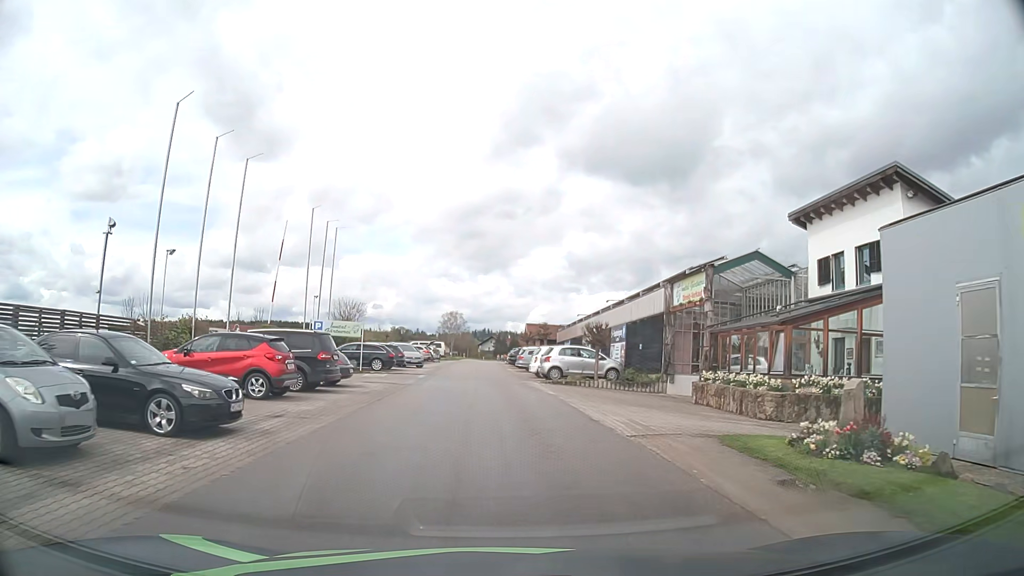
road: unclassified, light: Day
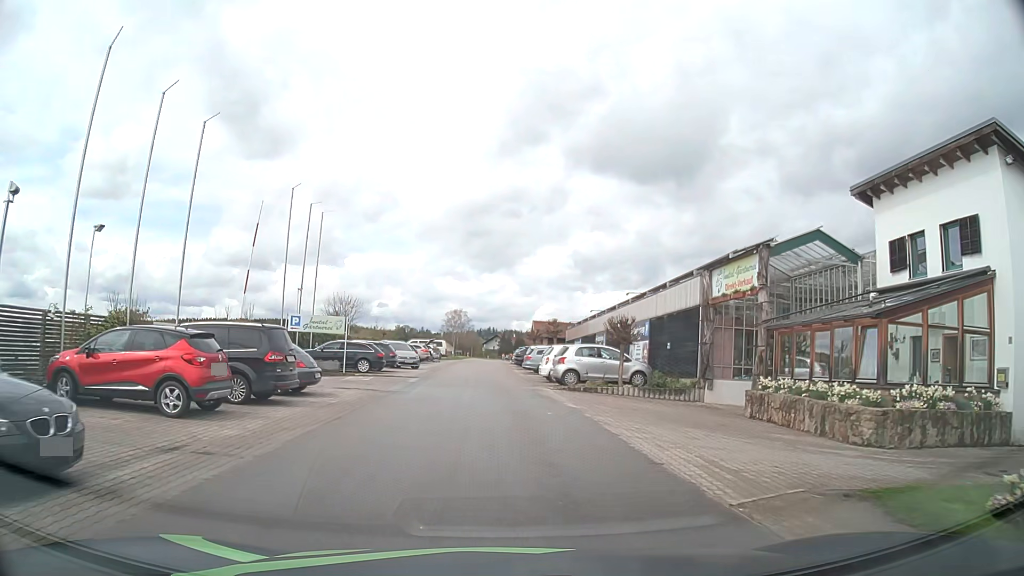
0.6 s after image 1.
(0.0, +4.7) m; -1°
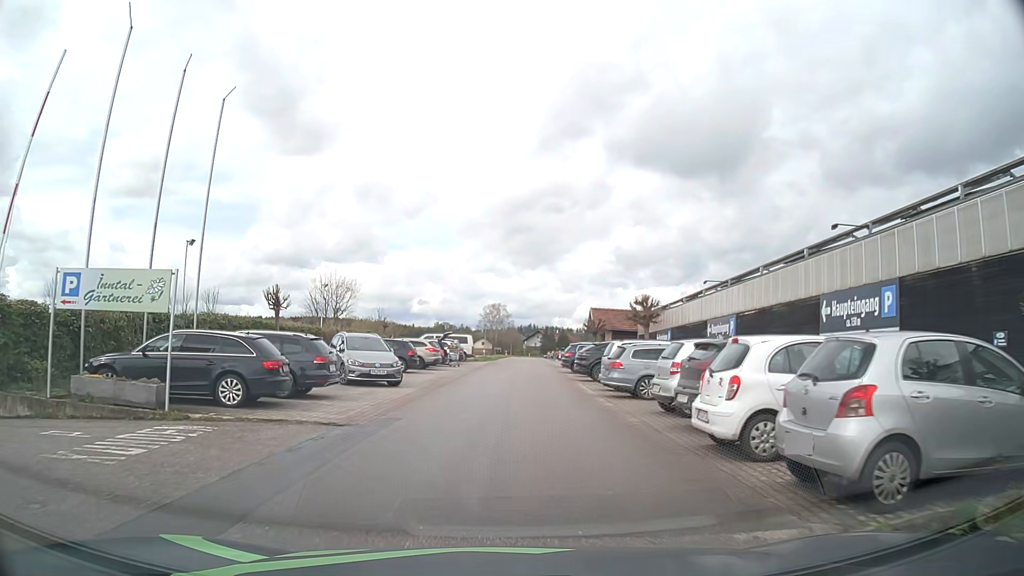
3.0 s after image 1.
(-0.3, +18.8) m; -3°
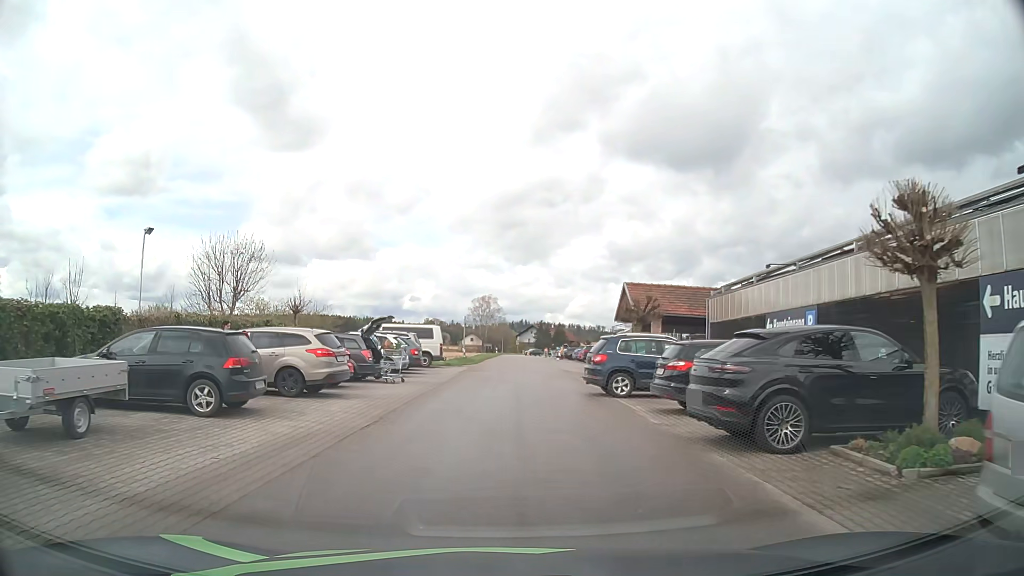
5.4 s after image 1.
(+0.2, +18.7) m; +1°
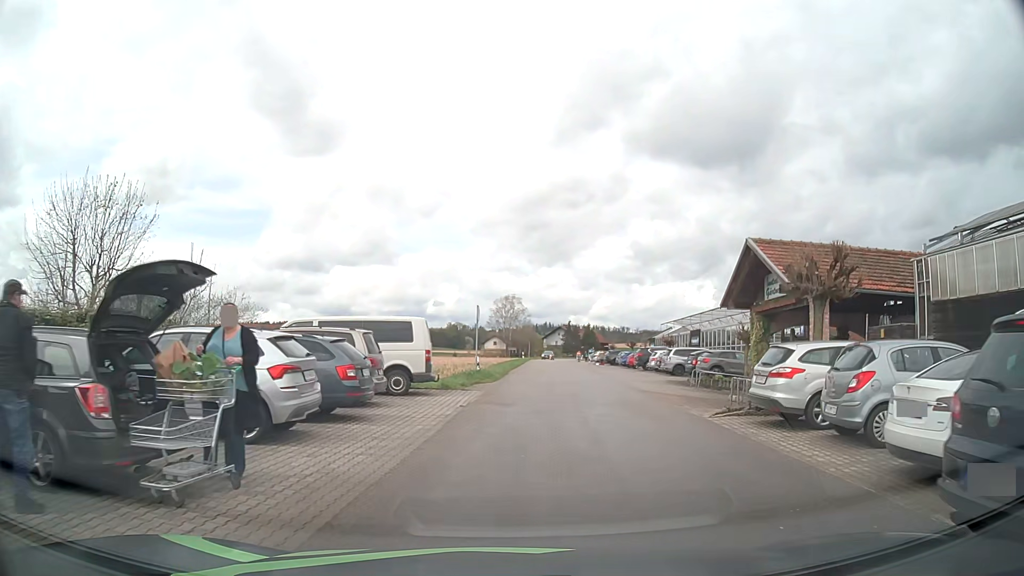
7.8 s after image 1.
(-0.4, +14.9) m; -2°
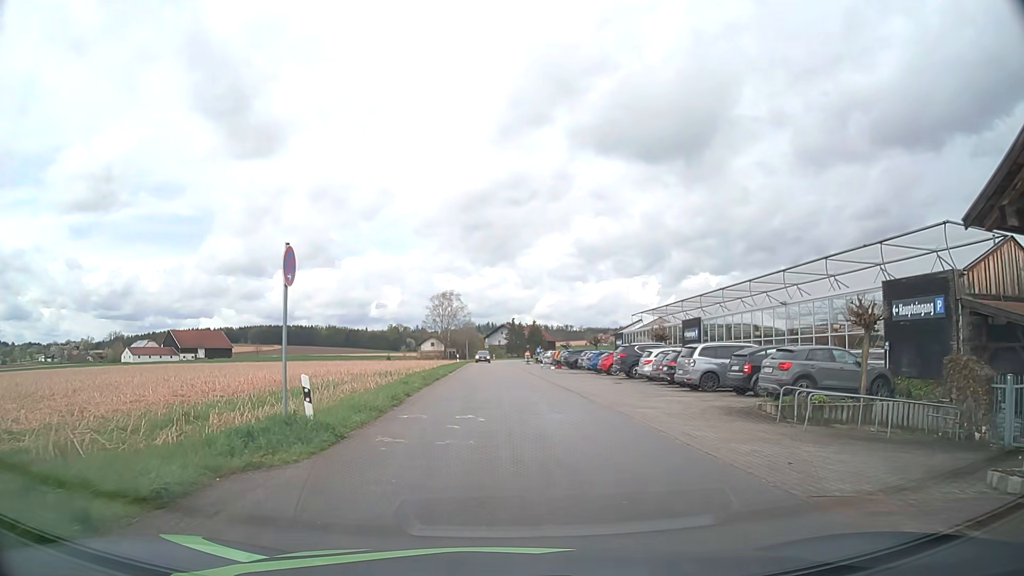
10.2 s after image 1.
(+1.1, +16.4) m; +5°
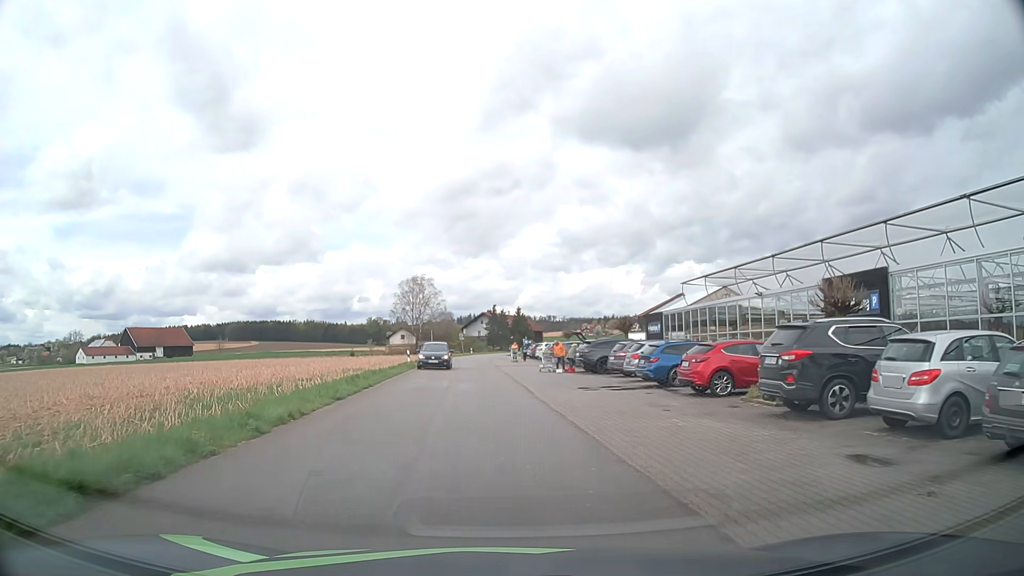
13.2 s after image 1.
(+0.4, +22.7) m; +2°
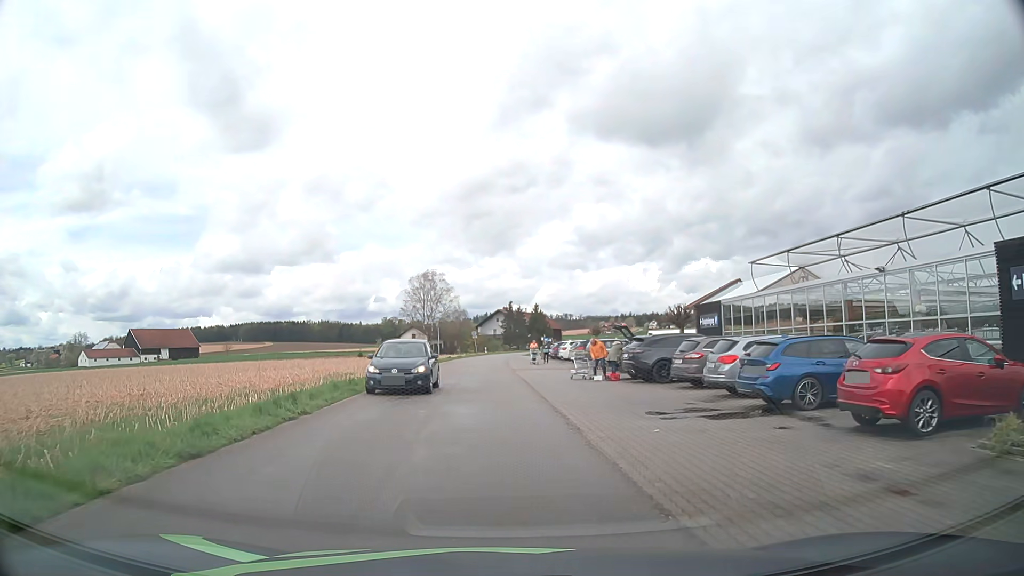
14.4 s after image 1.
(-0.1, +8.7) m; -2°
(0, +10) (-1, +20) (-1, +30) (-1, +40) (-2, +50) (-2, +60) (-2, +70) (-1, +80) (0, +90) (+2, +100) m
